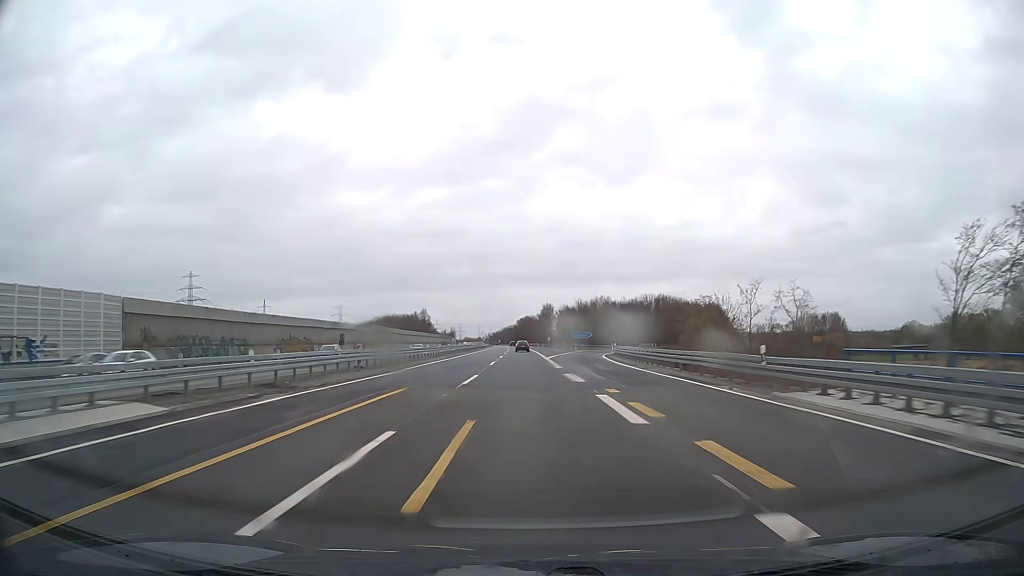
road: motorway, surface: asphalt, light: Day
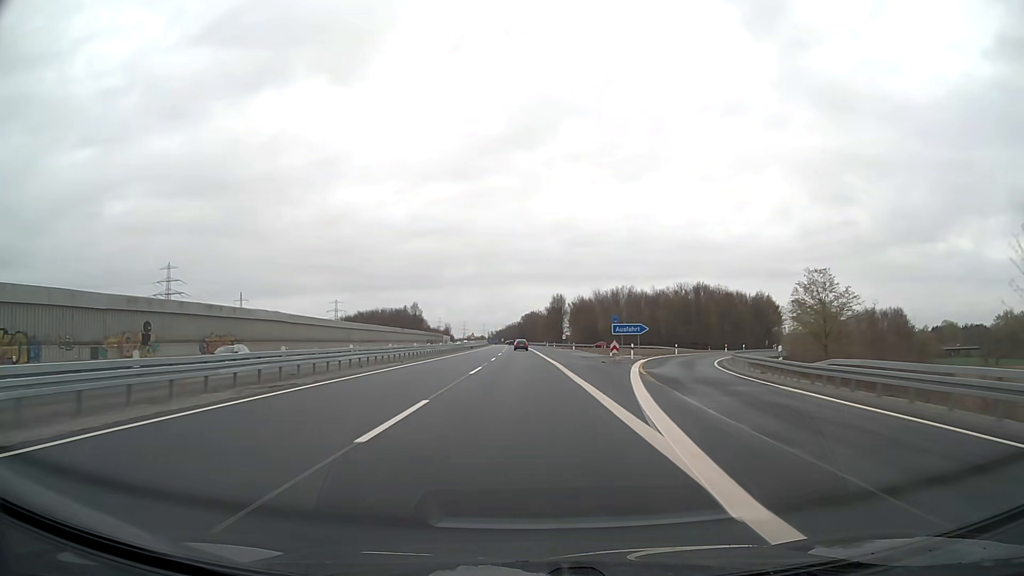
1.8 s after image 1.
(-0.2, +49.4) m; 0°
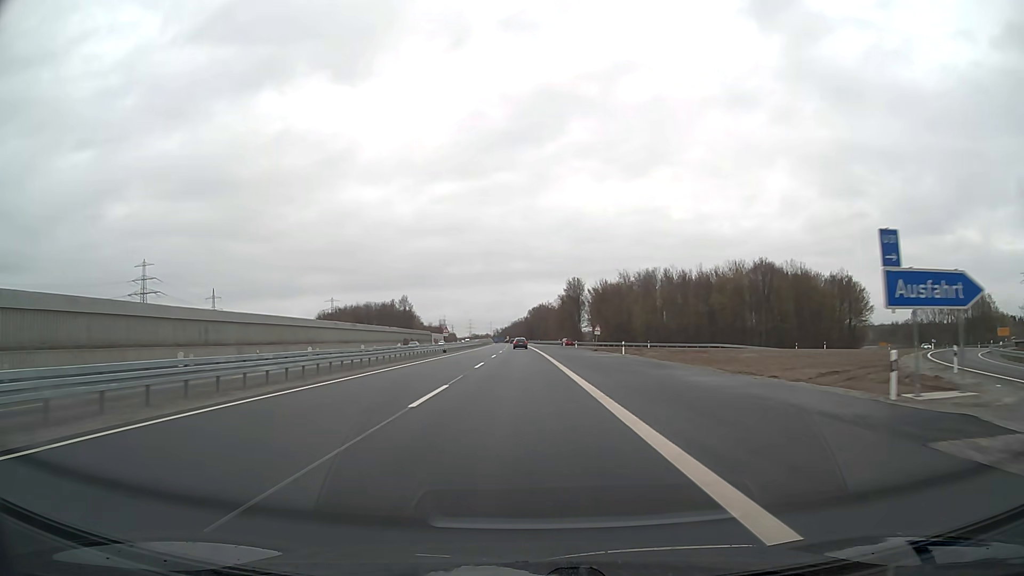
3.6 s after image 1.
(-0.3, +49.4) m; -1°
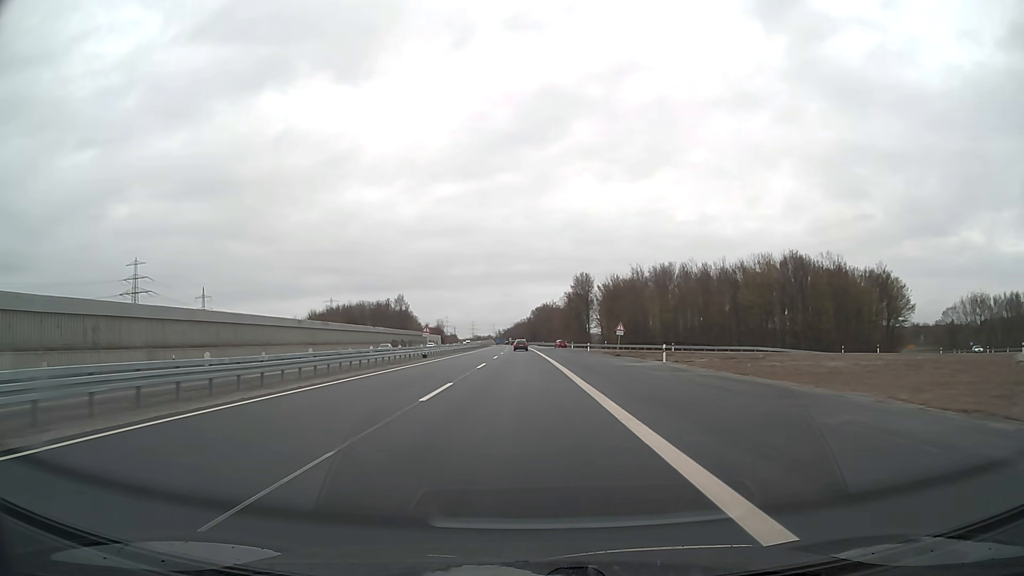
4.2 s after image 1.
(0.0, +16.5) m; 0°
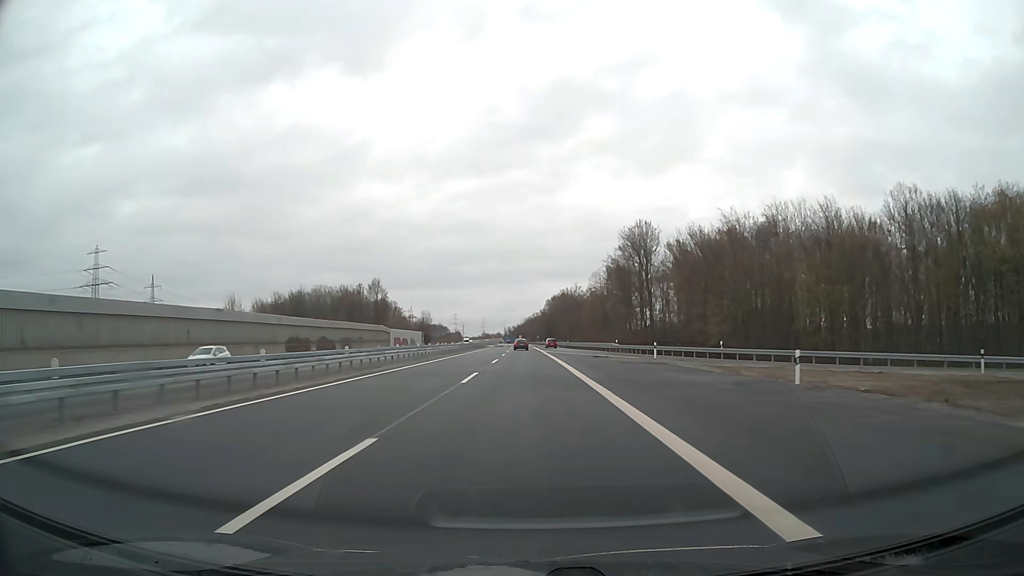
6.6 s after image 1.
(-0.6, +65.9) m; -1°
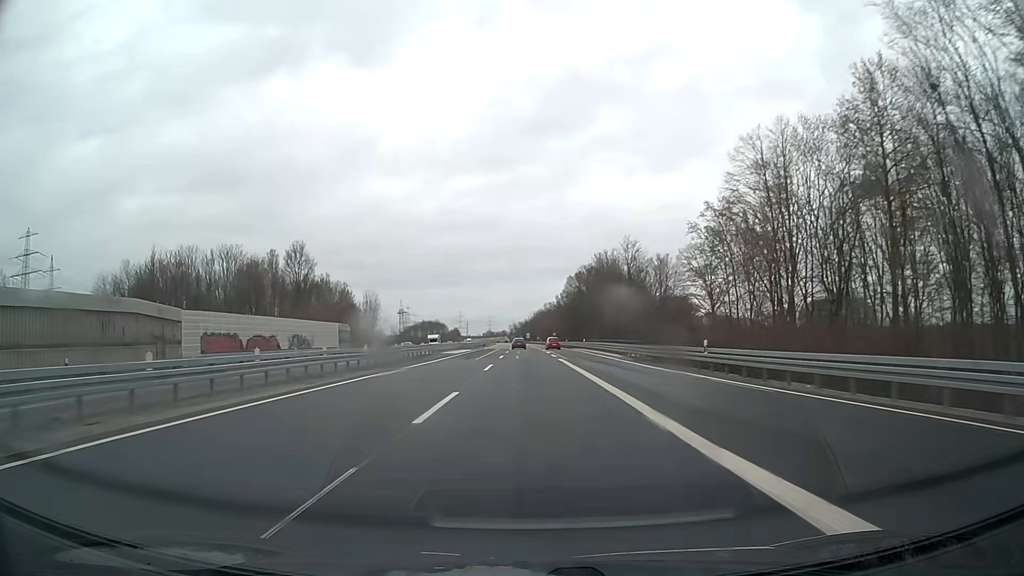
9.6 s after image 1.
(-0.7, +82.4) m; -1°
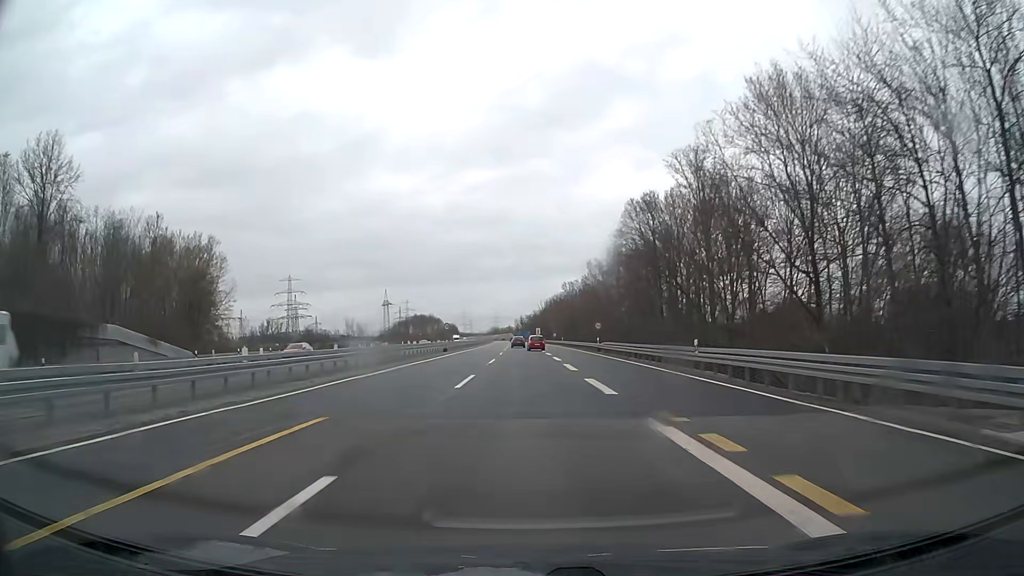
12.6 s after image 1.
(-0.3, +82.5) m; -1°
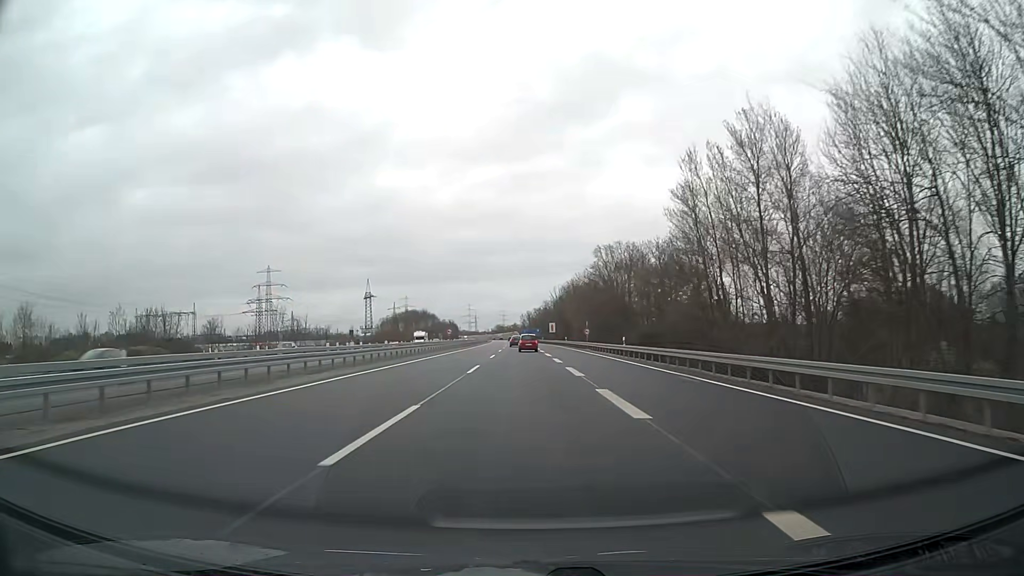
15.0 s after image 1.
(-0.4, +65.5) m; -1°
(0, +10) (0, +20) (0, +30) (0, +40) (0, +50) (0, +60) (-1, +70) (-1, +80) (-1, +90) (-1, +100) m
